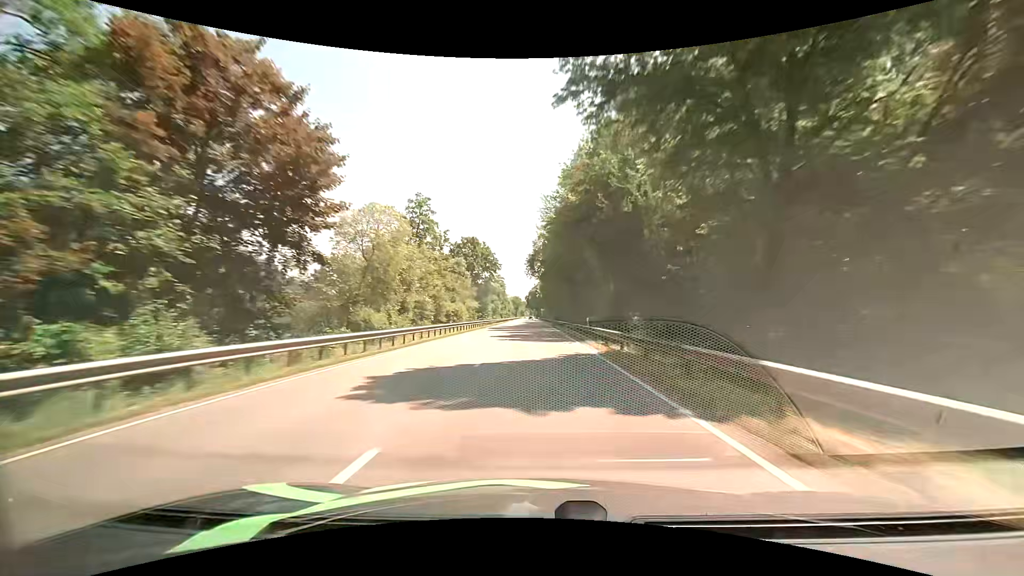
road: primary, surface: asphalt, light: Day
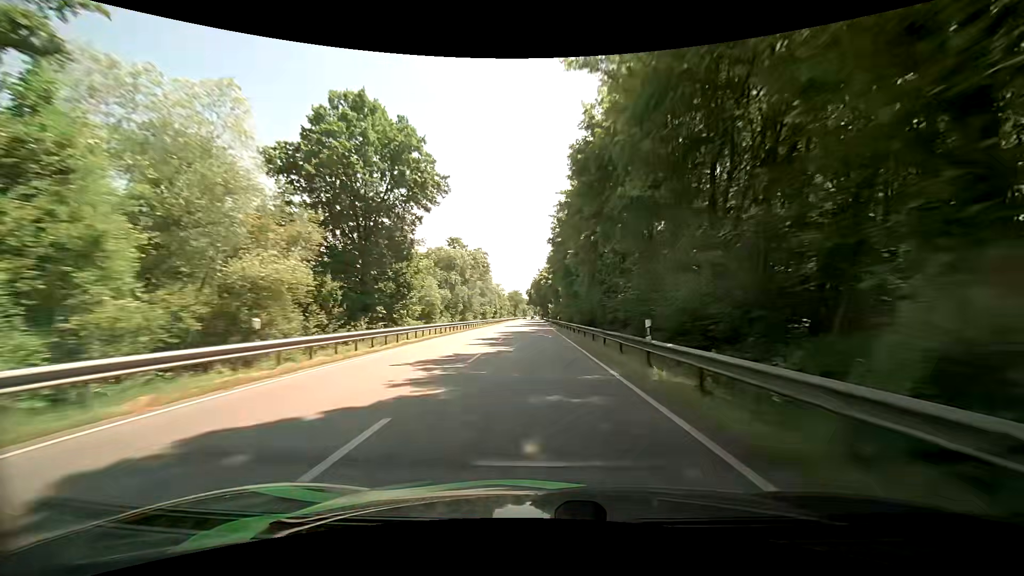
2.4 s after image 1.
(-0.5, +70.0) m; -1°
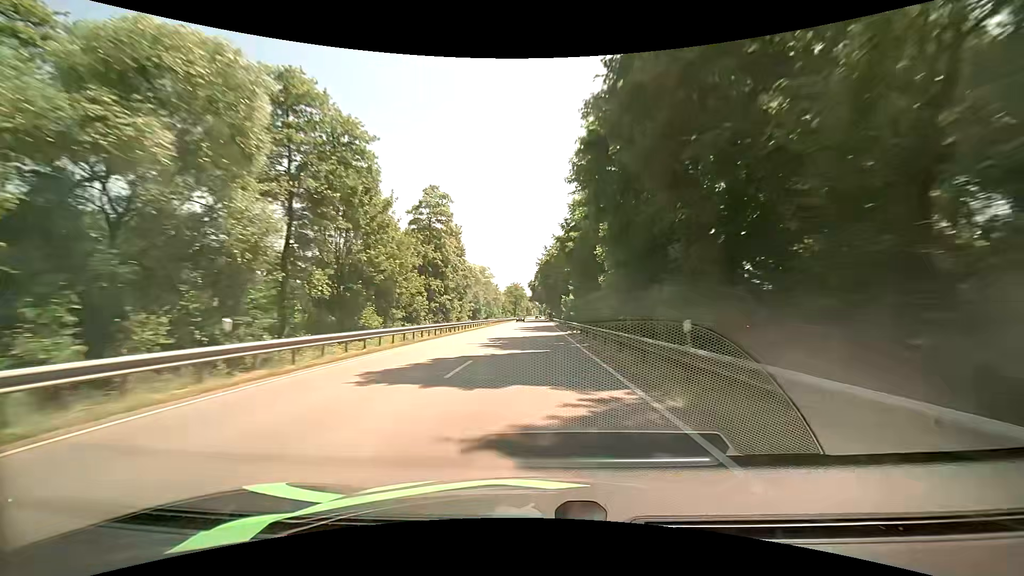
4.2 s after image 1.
(-0.2, +51.3) m; 0°
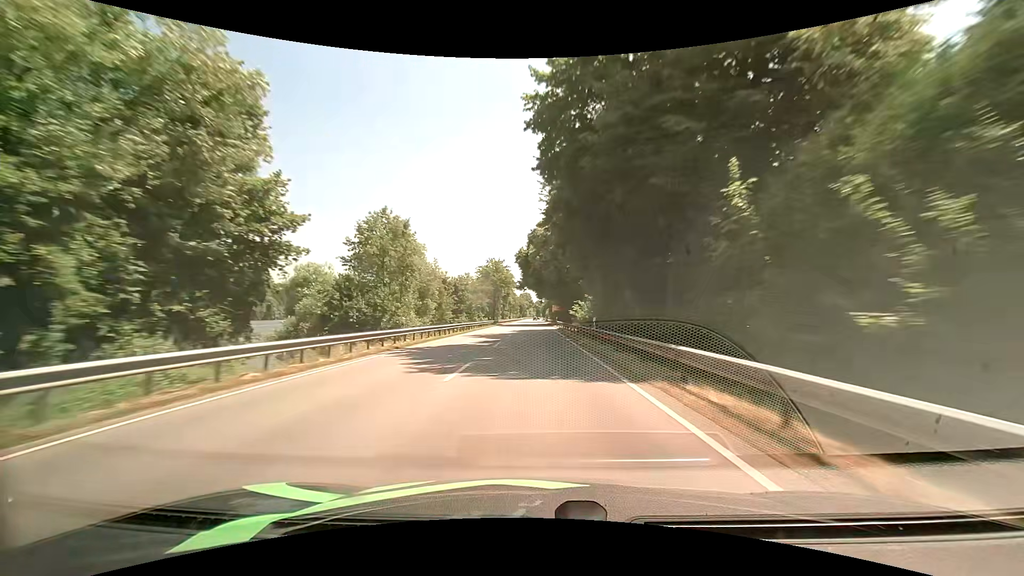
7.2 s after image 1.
(-0.5, +83.6) m; 0°
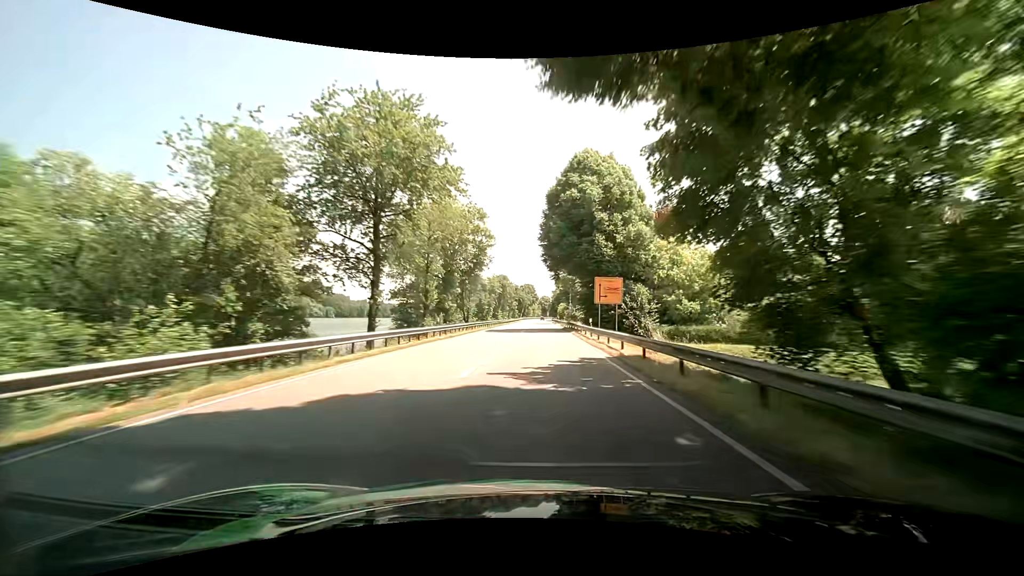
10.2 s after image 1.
(-0.5, +83.0) m; -1°
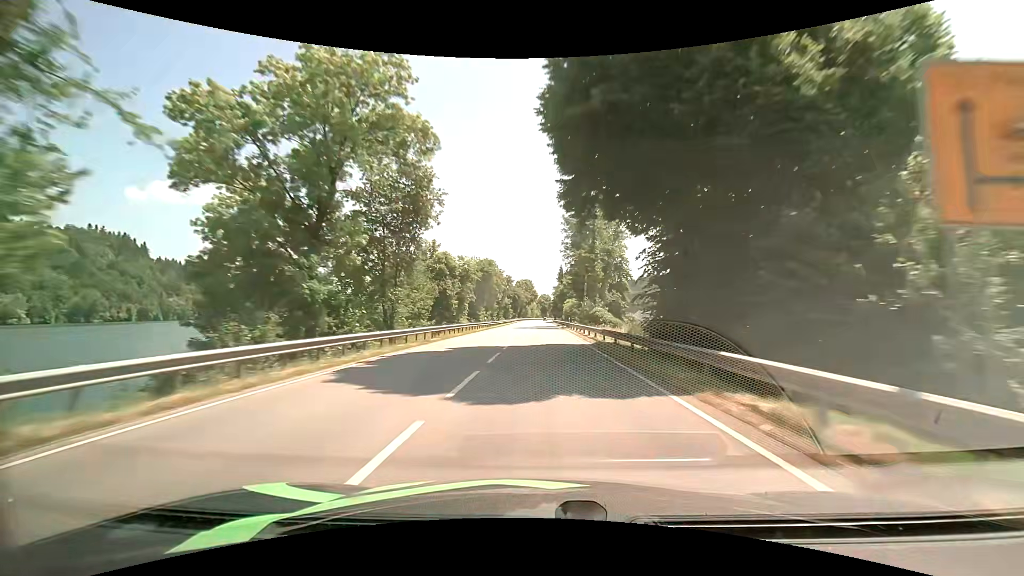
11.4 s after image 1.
(+0.2, +33.2) m; 0°
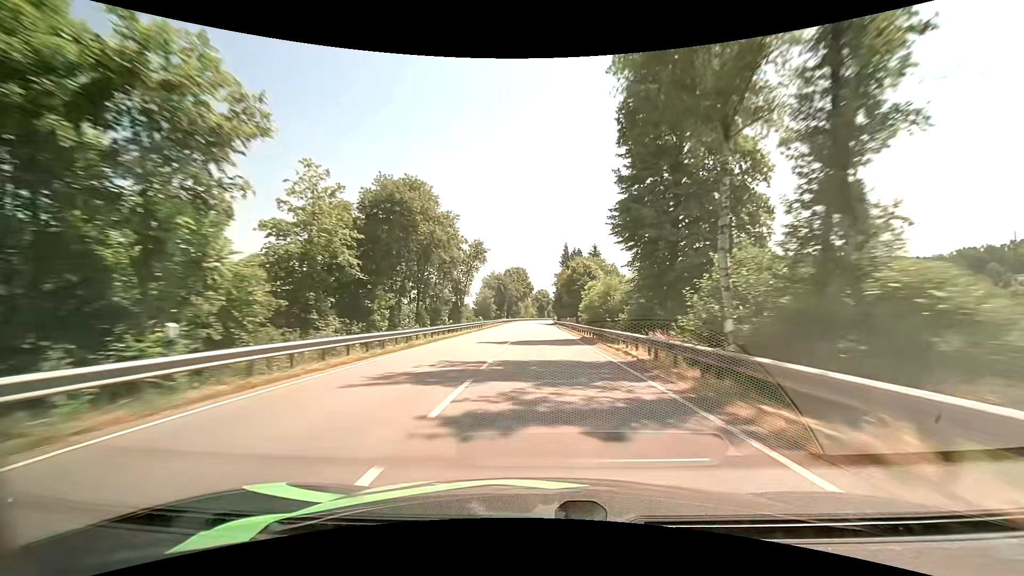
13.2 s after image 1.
(+0.1, +49.8) m; 0°
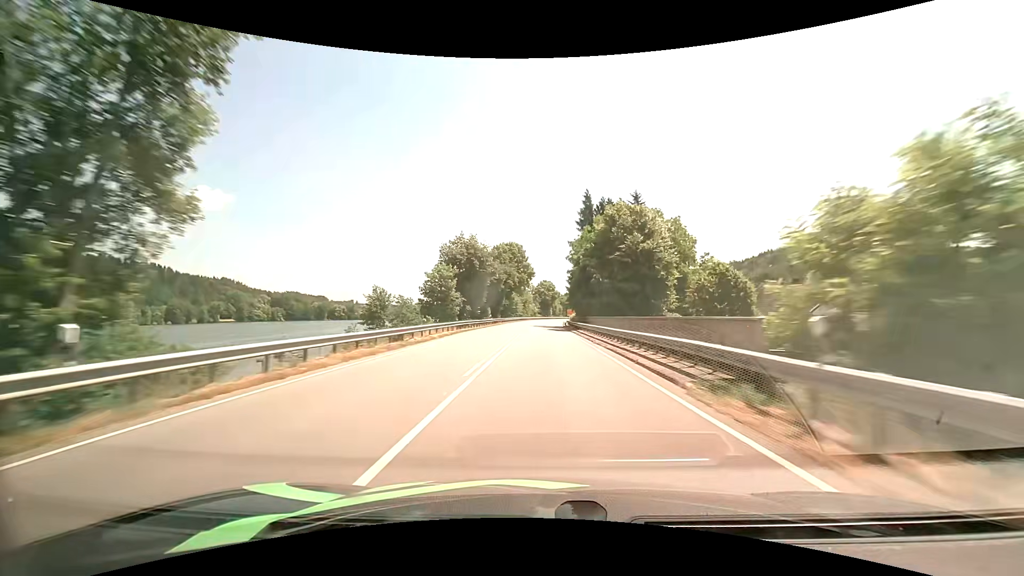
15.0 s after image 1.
(0.0, +49.5) m; 0°
(0, +10) (0, +20) (0, +30) (0, +40) (0, +50) (+1, +60) (+1, +70) (+1, +80) (+2, +90) (+2, +100) m
